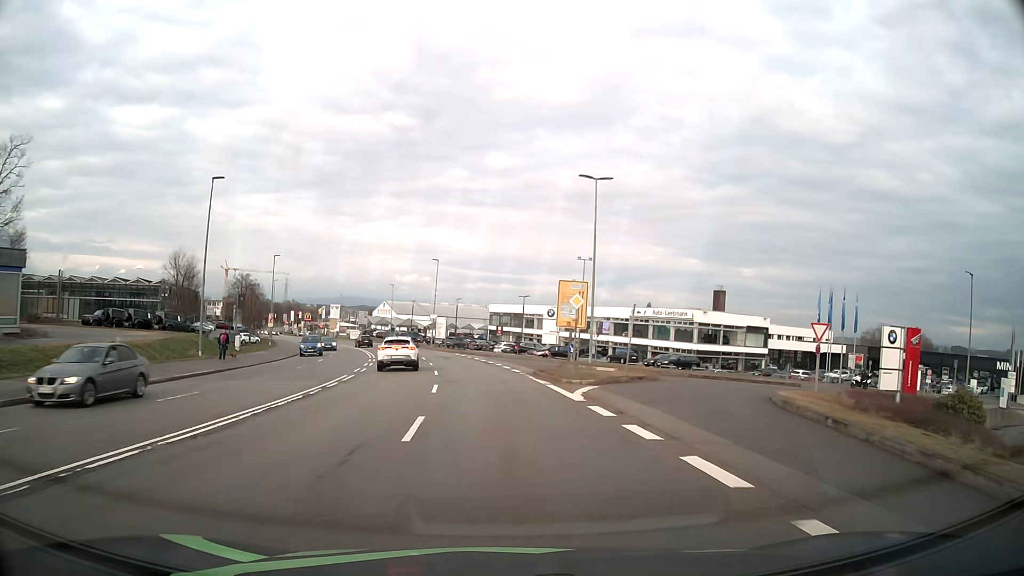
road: secondary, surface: asphalt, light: Day
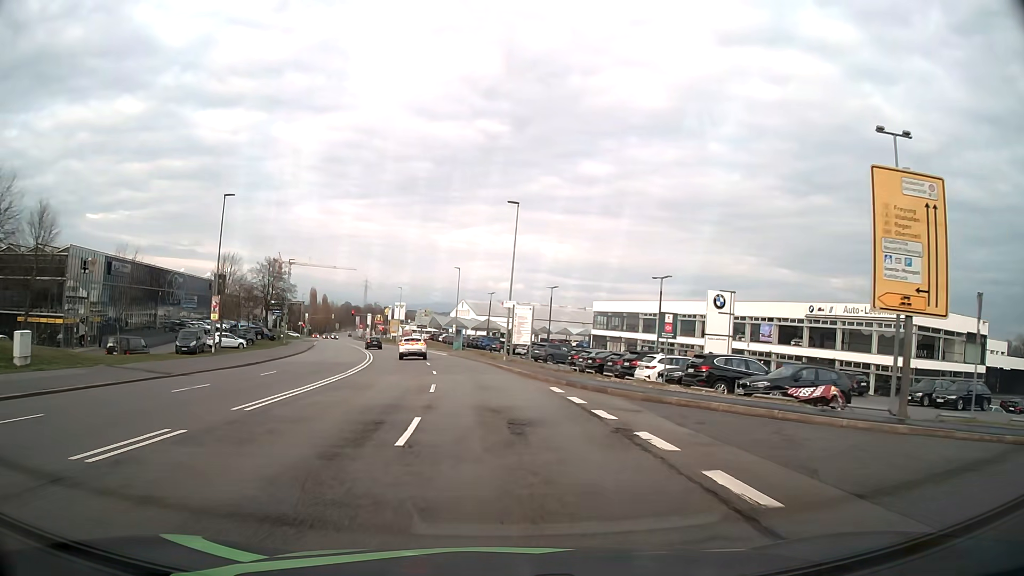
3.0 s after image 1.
(-2.4, +35.9) m; -8°
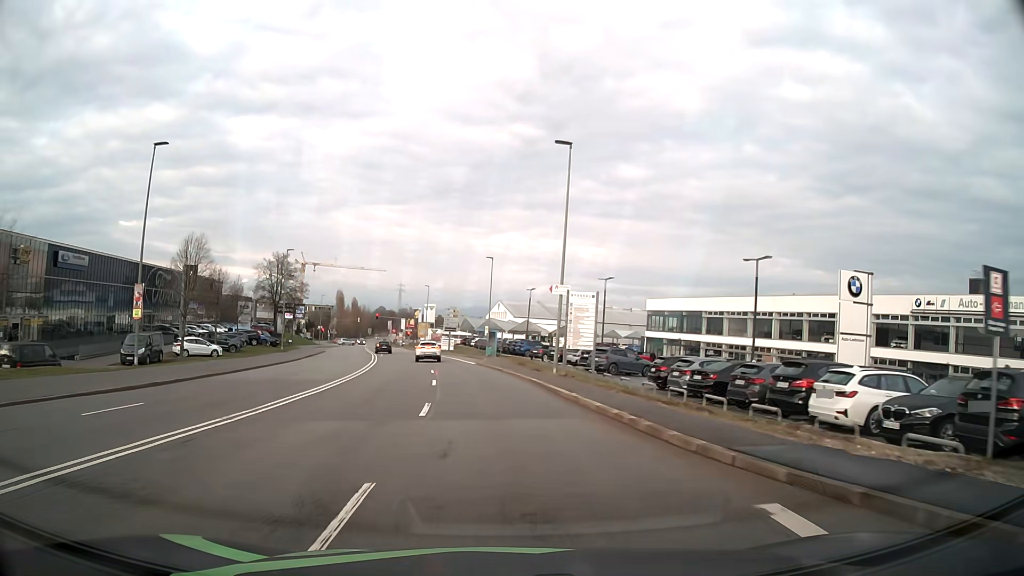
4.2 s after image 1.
(-0.4, +14.2) m; -3°
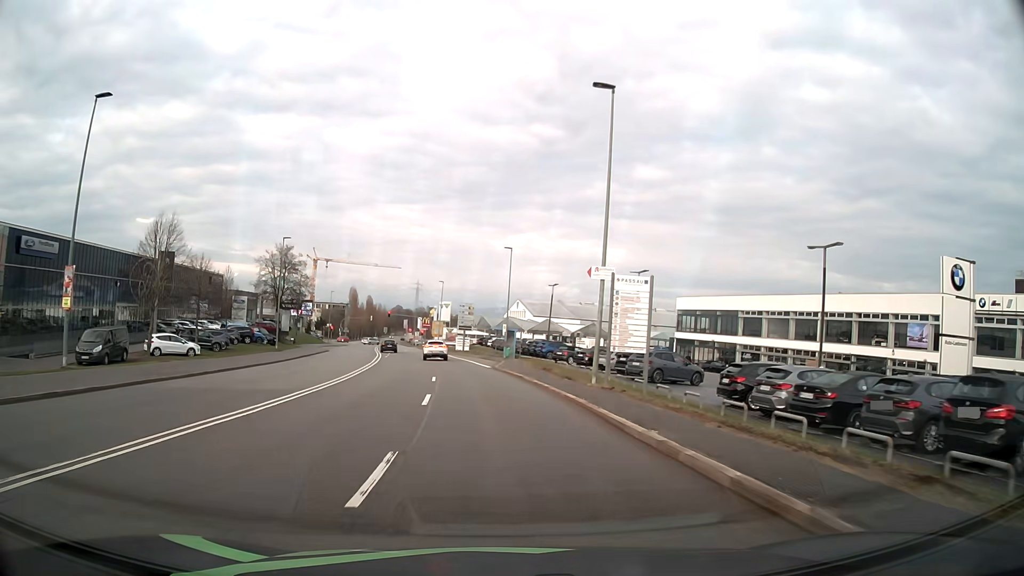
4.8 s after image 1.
(-0.1, +7.1) m; -2°
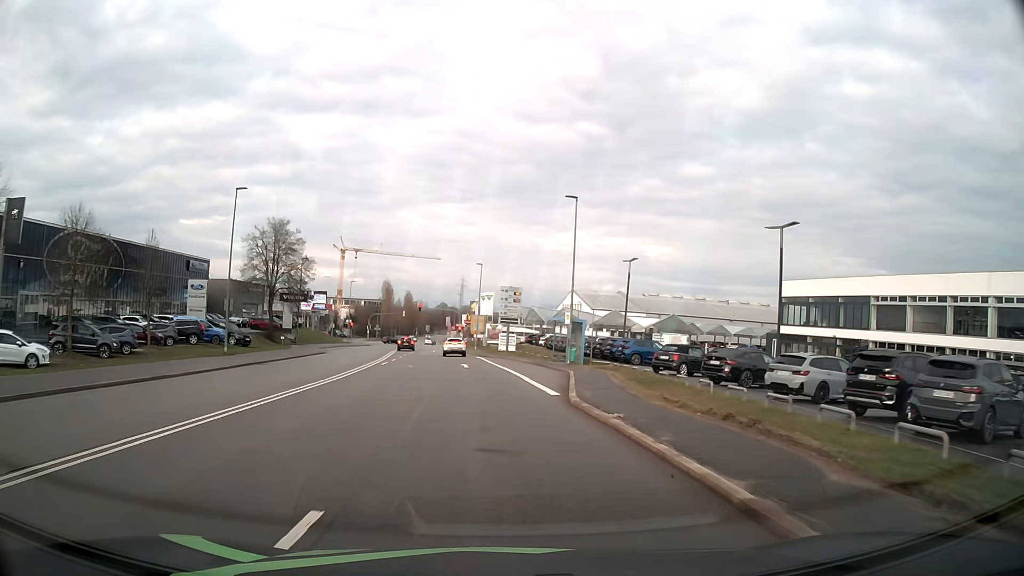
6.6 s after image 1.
(-0.8, +21.4) m; -4°
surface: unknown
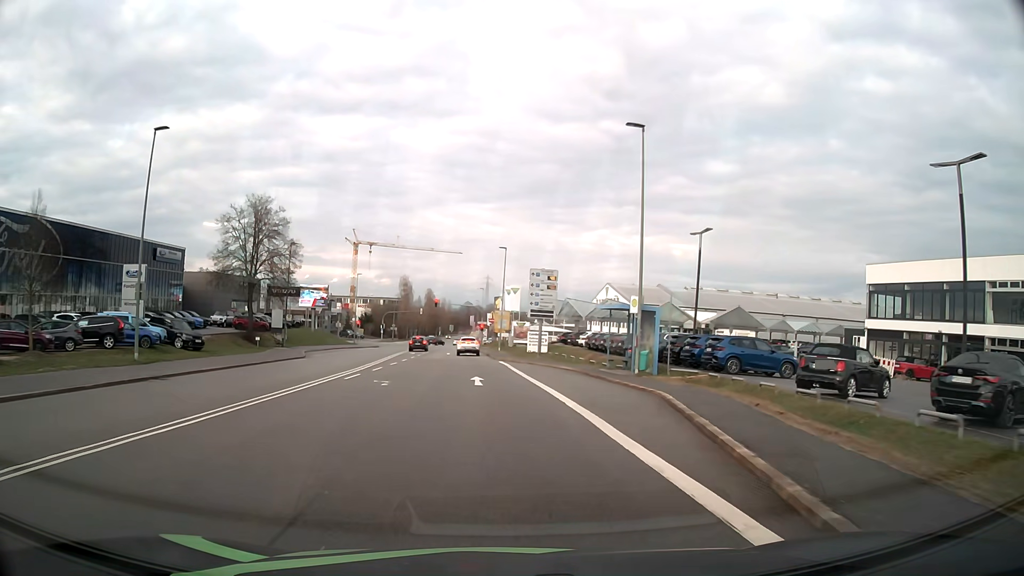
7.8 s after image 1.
(-0.3, +13.8) m; -2°
(0, +10) (-1, +20) (-1, +30) (-2, +40) (-3, +50) (-3, +60) (-4, +70) (-5, +80) (-5, +90) (-6, +100) m
